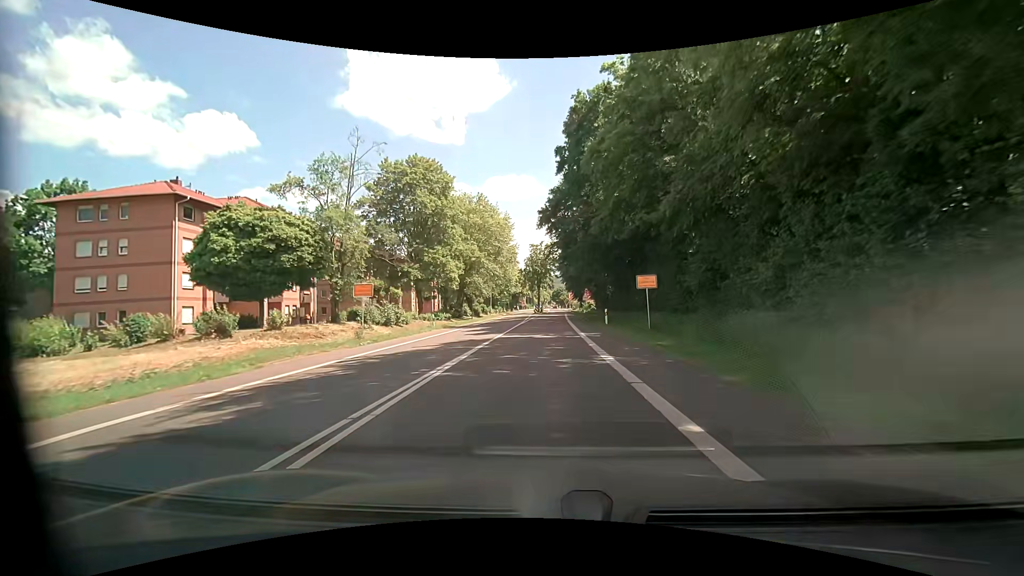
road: tertiary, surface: asphalt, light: Day
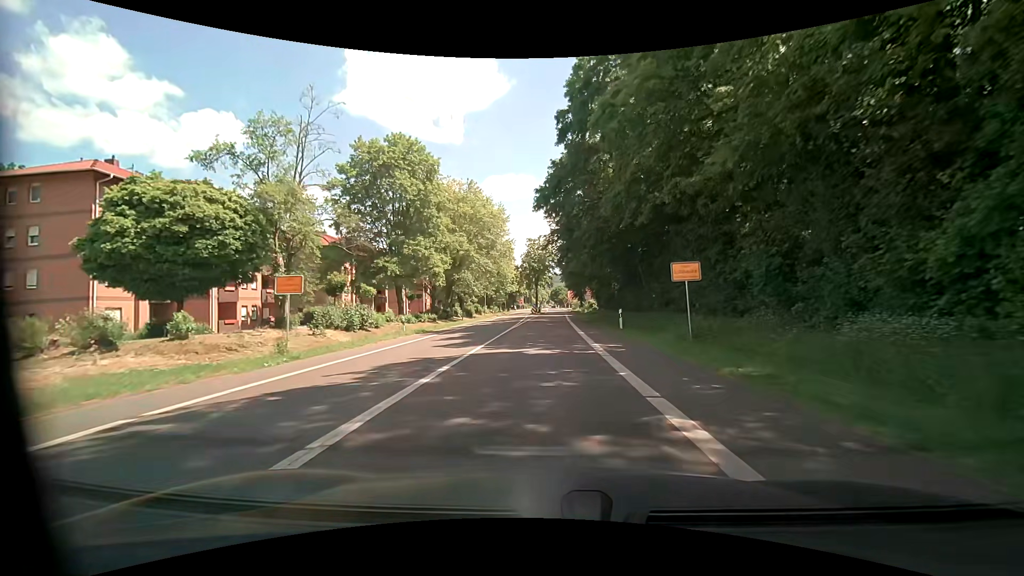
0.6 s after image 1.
(+0.1, +7.2) m; 0°
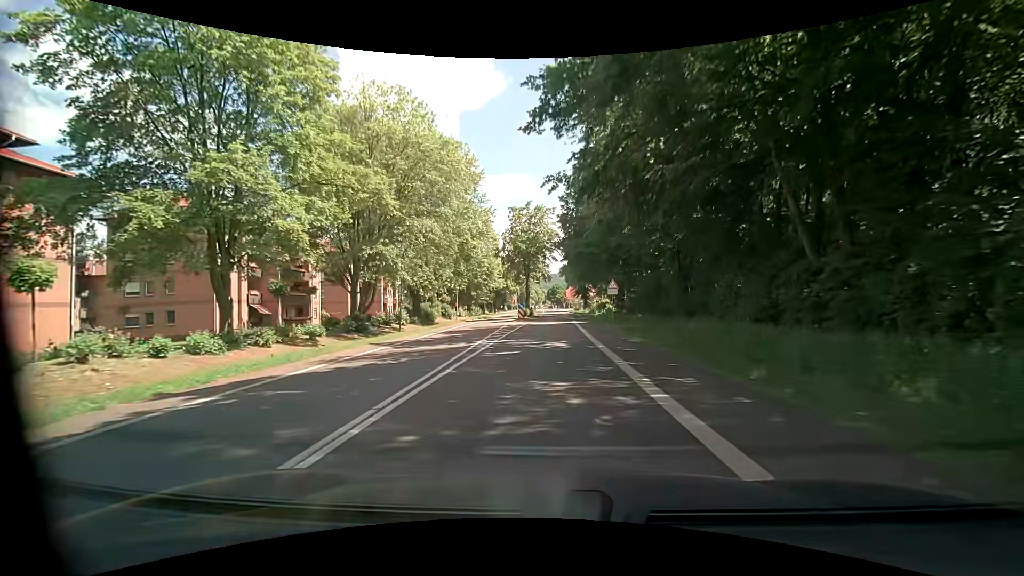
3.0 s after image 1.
(+0.3, +27.4) m; +1°
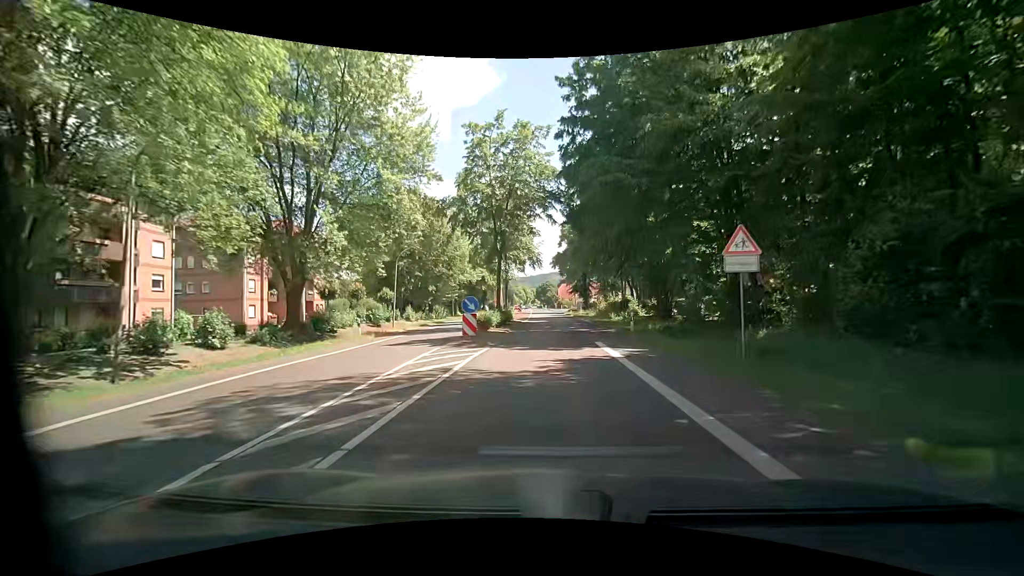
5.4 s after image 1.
(+0.1, +26.1) m; +1°
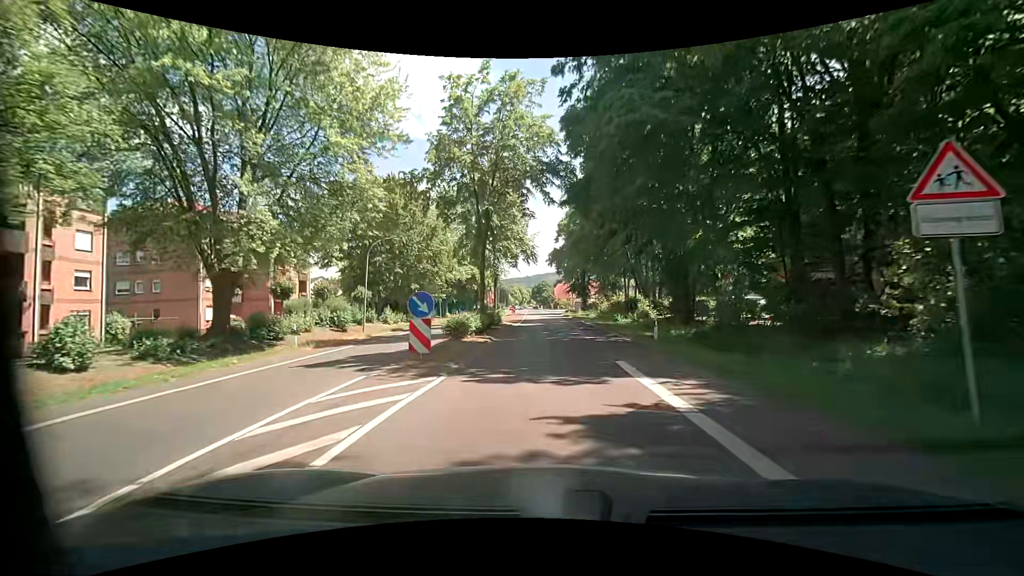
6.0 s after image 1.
(0.0, +6.4) m; +1°
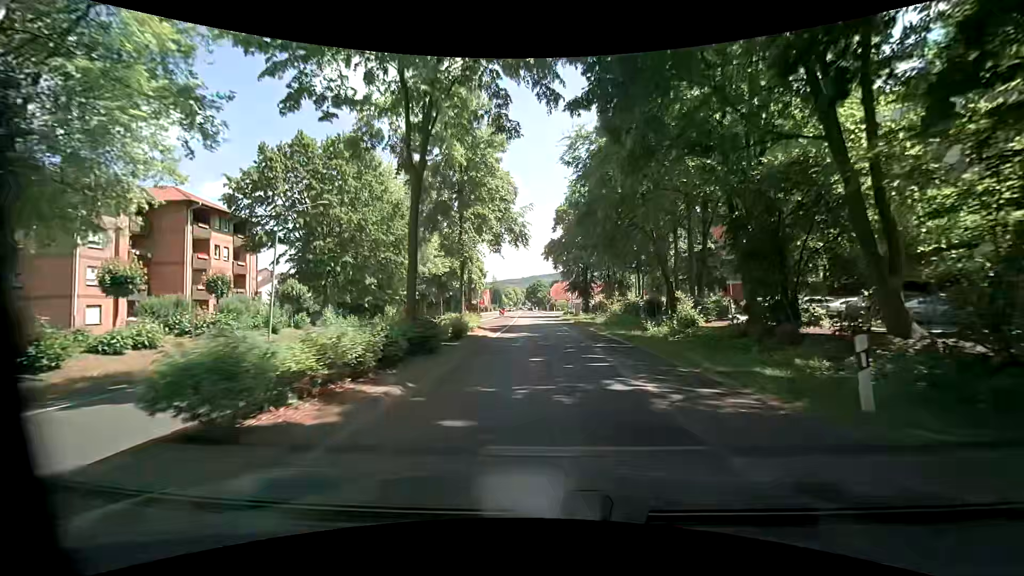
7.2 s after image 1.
(0.0, +12.8) m; 0°
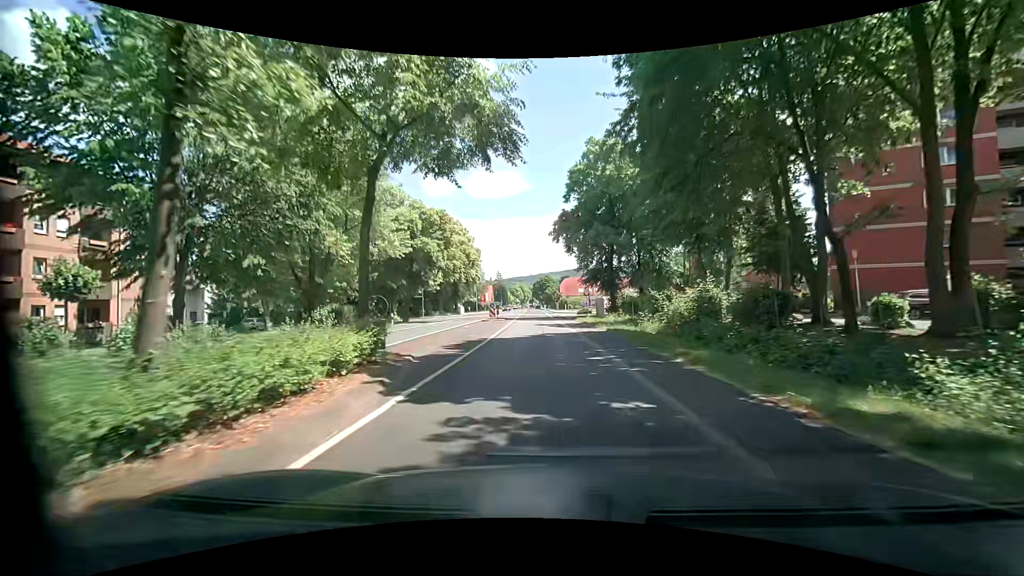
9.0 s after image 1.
(0.0, +18.6) m; 0°
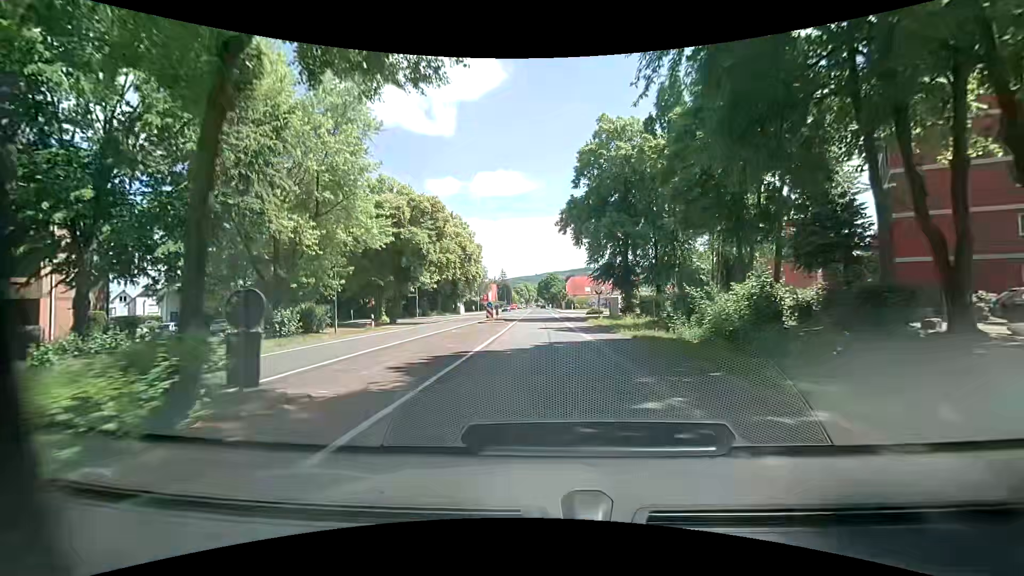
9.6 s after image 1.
(-0.1, +5.9) m; 0°
(0, +10) (-1, +20) (-1, +30) (-1, +40) (0, +50) (+6, +57) (+16, +61) (+26, +62) (+36, +63) (+43, +69) m
